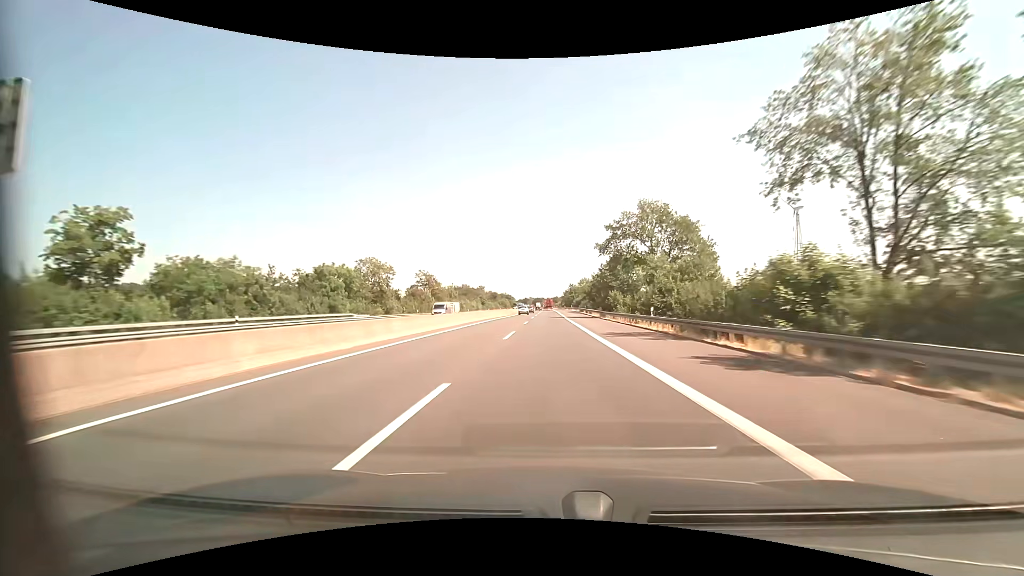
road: motorway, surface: asphalt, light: Day
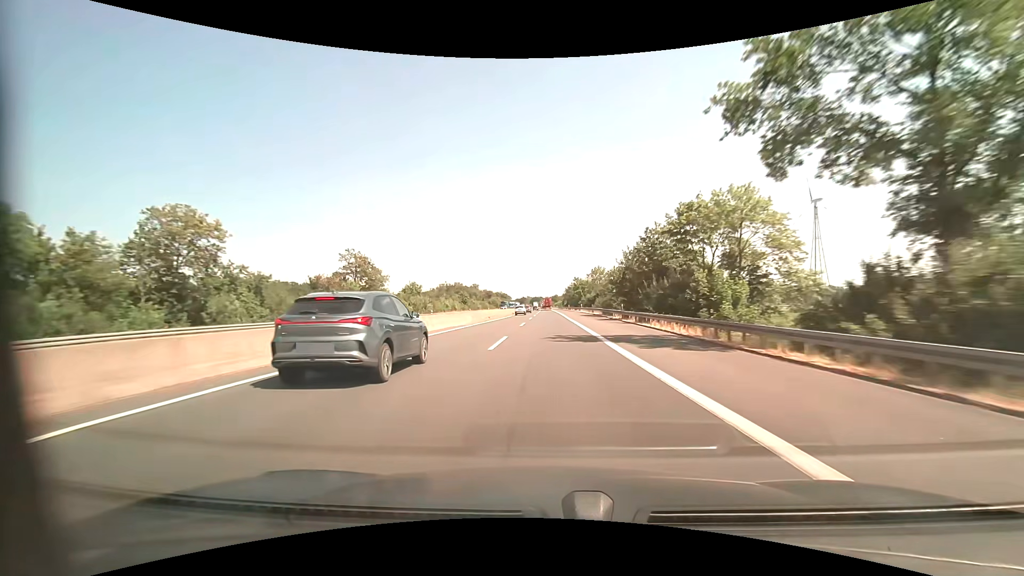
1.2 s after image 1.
(0.0, +41.4) m; 0°
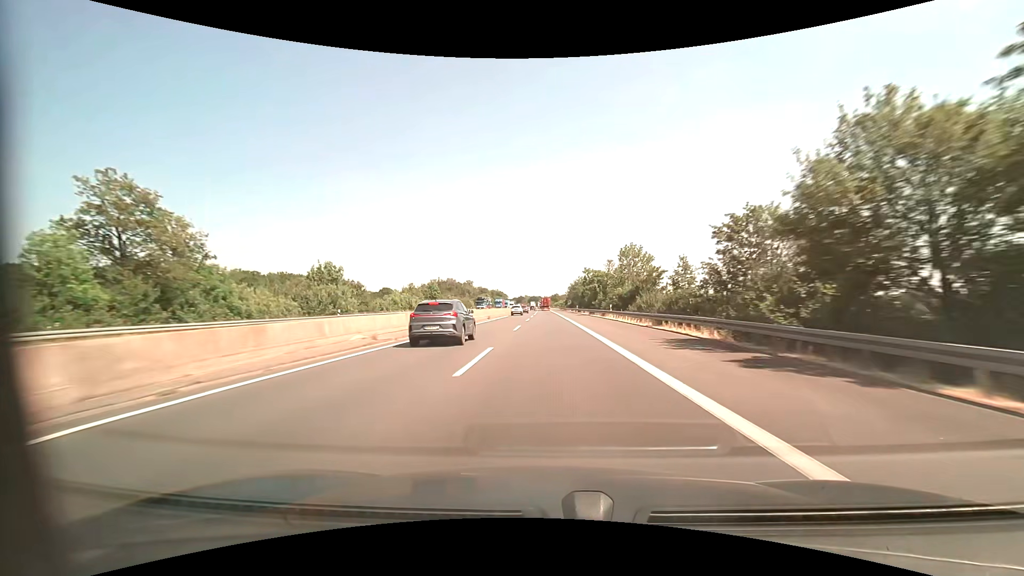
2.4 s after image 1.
(+0.1, +41.4) m; 0°
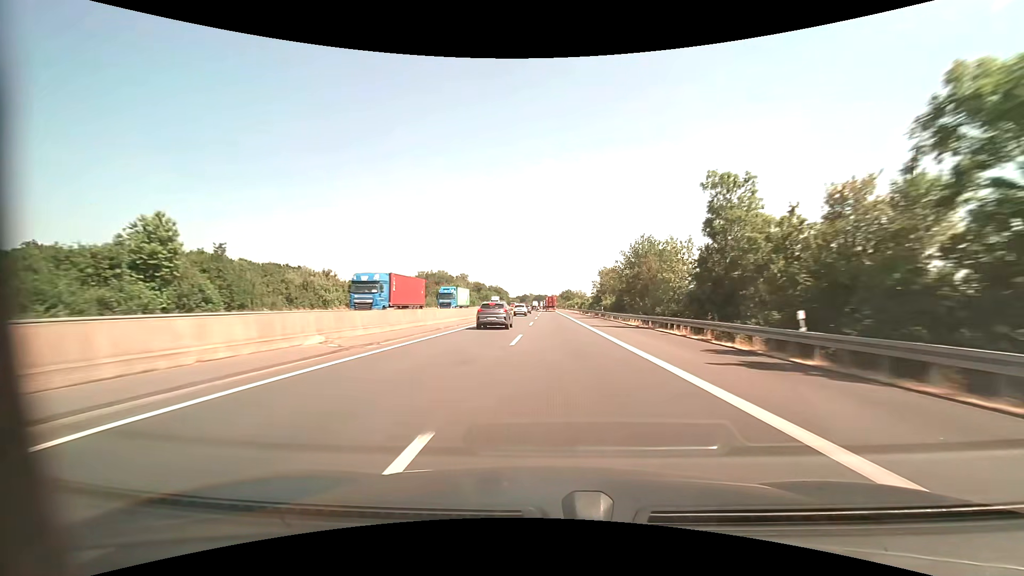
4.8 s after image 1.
(-0.6, +82.6) m; -1°
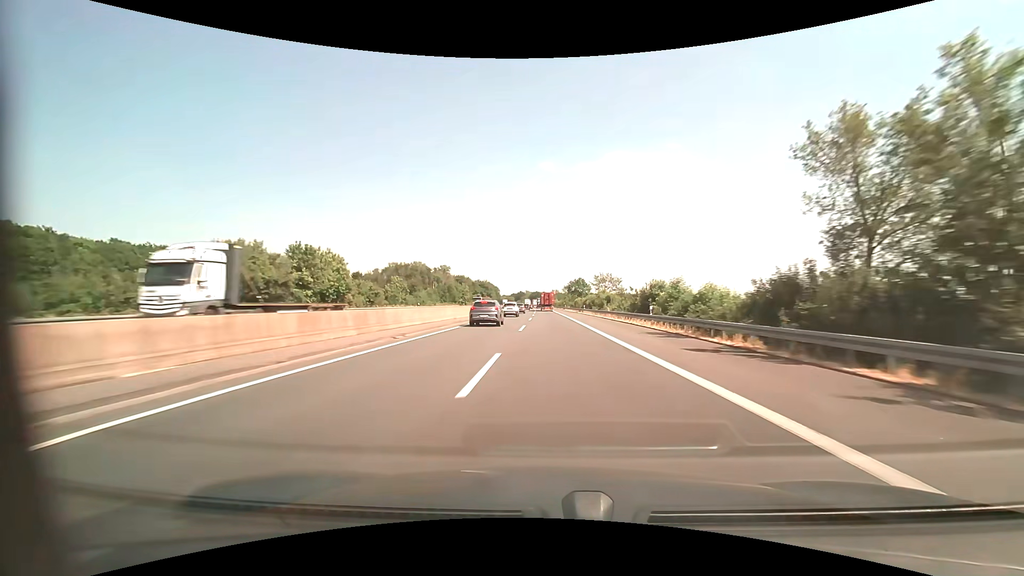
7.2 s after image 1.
(+0.1, +81.8) m; 0°
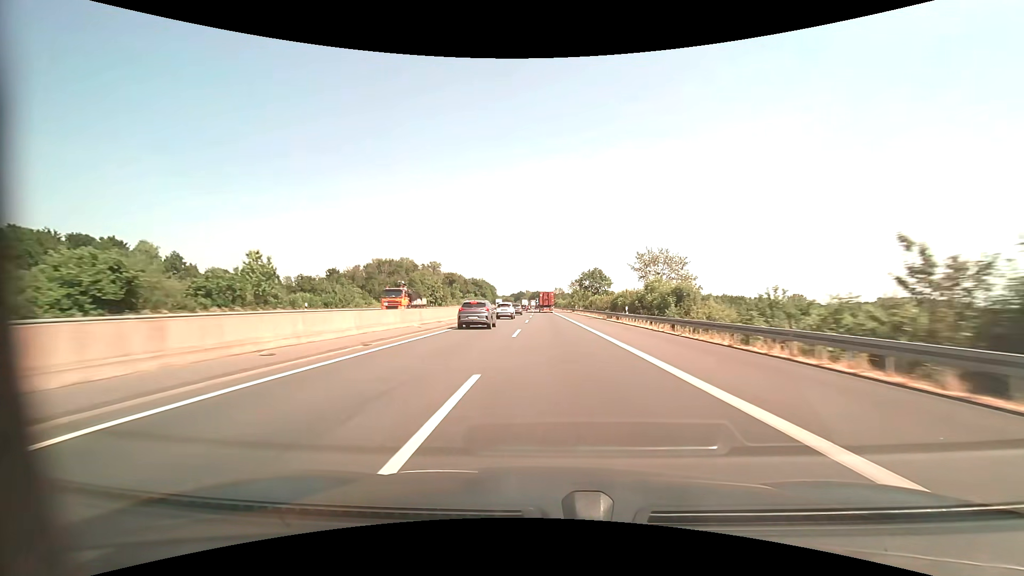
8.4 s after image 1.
(-0.1, +40.0) m; 0°
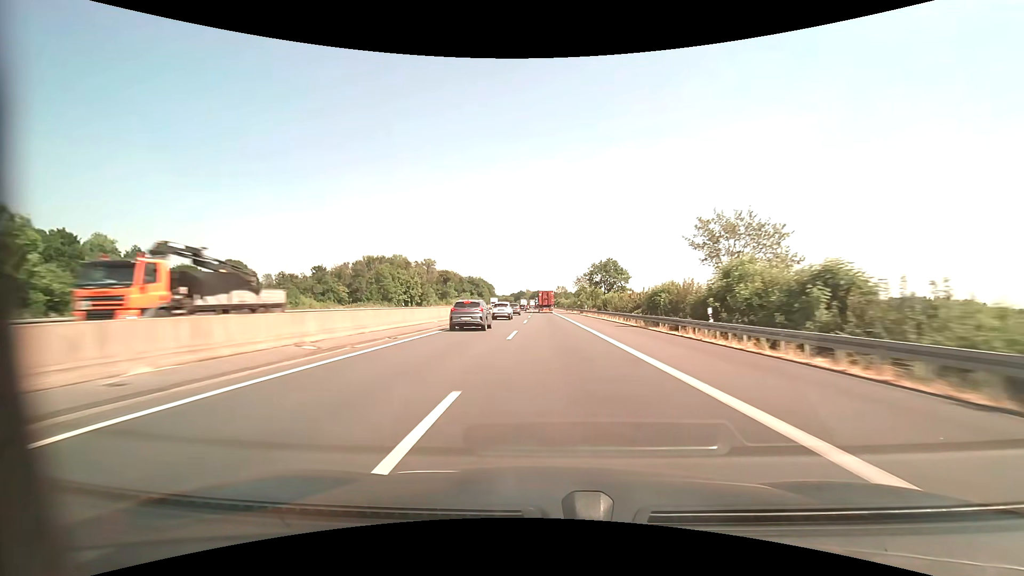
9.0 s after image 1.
(0.0, +19.7) m; 0°
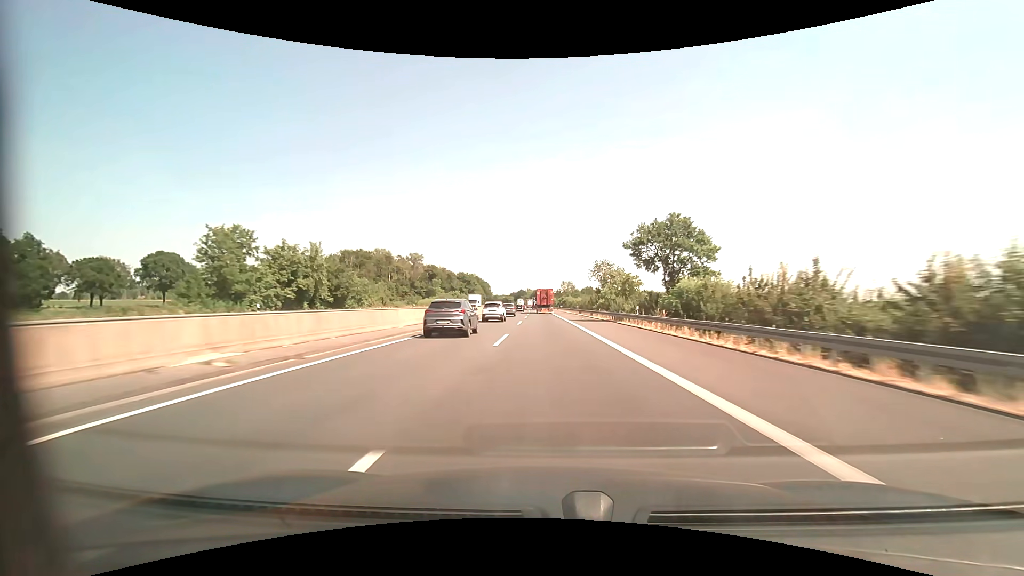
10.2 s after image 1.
(0.0, +38.9) m; 0°
(0, +10) (0, +20) (0, +30) (0, +40) (0, +50) (0, +60) (0, +70) (-1, +80) (-1, +90) (-1, +100) m
